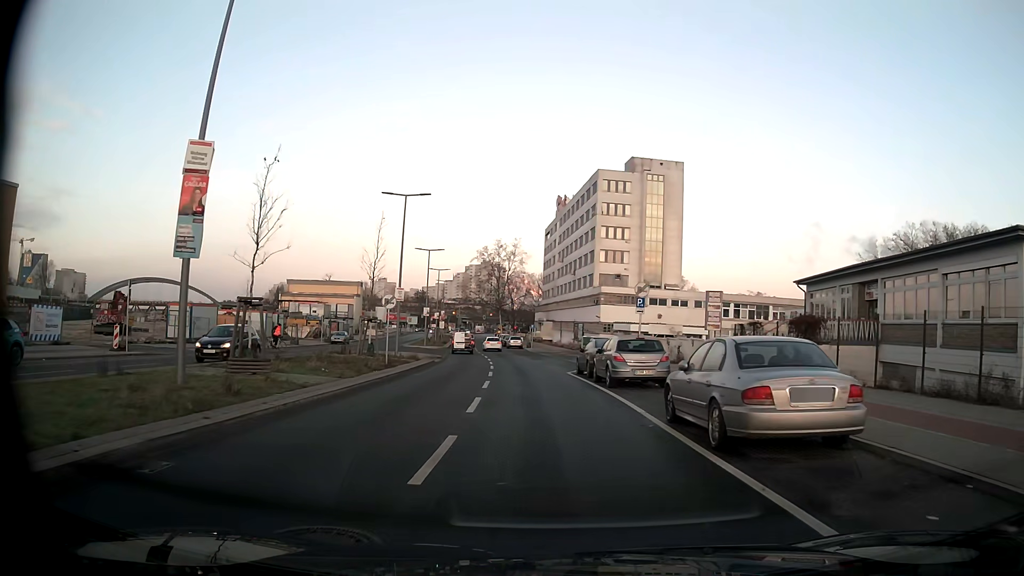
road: secondary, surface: asphalt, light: Day
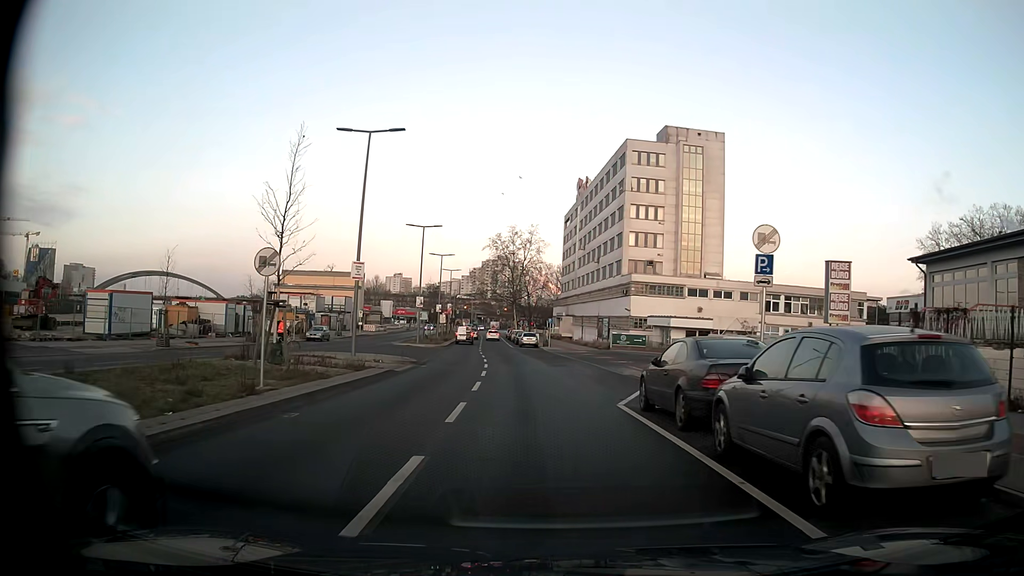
(-0.2, +13.8) m; -2°
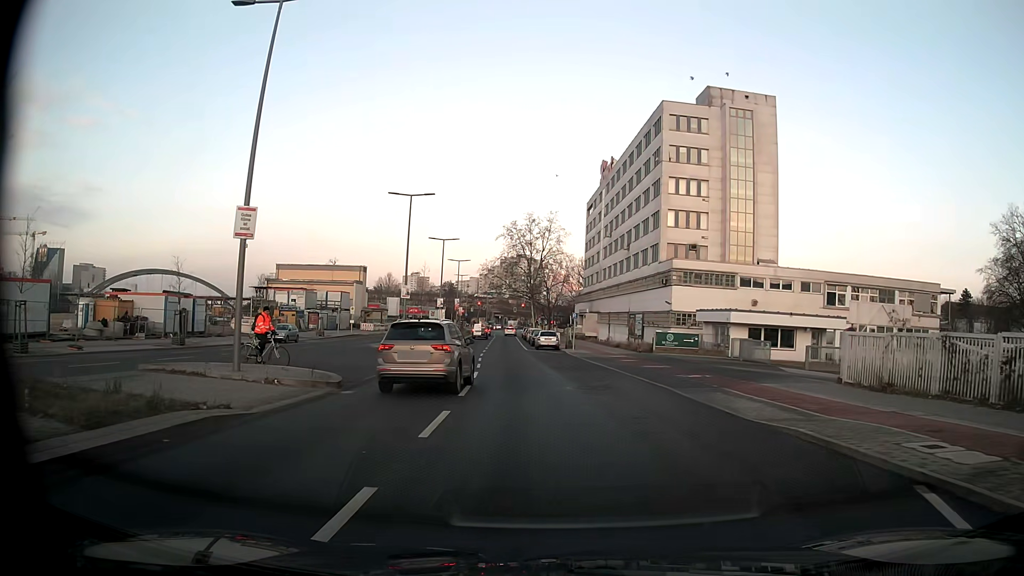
(-0.2, +13.8) m; -2°
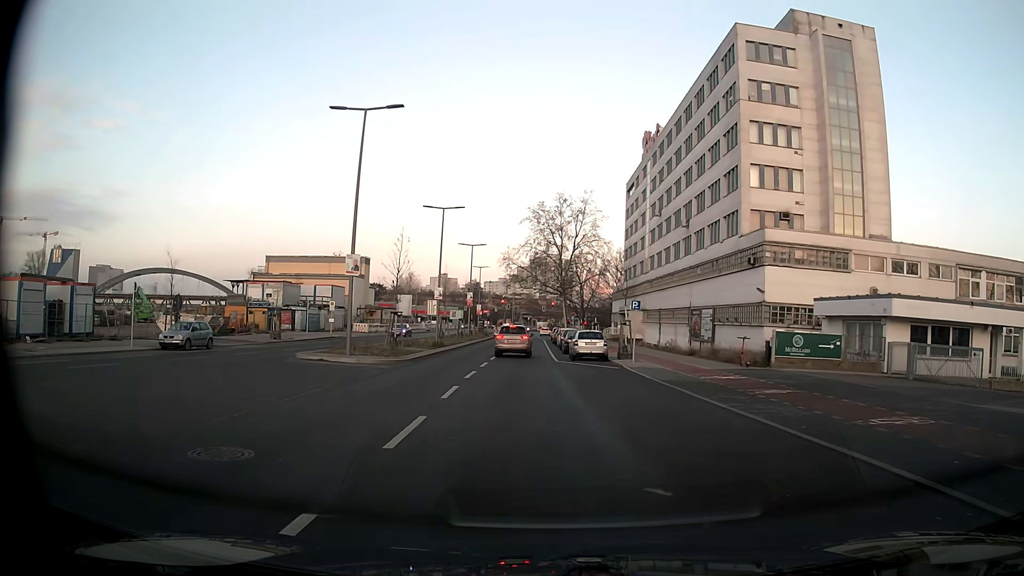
(-0.4, +19.2) m; -3°
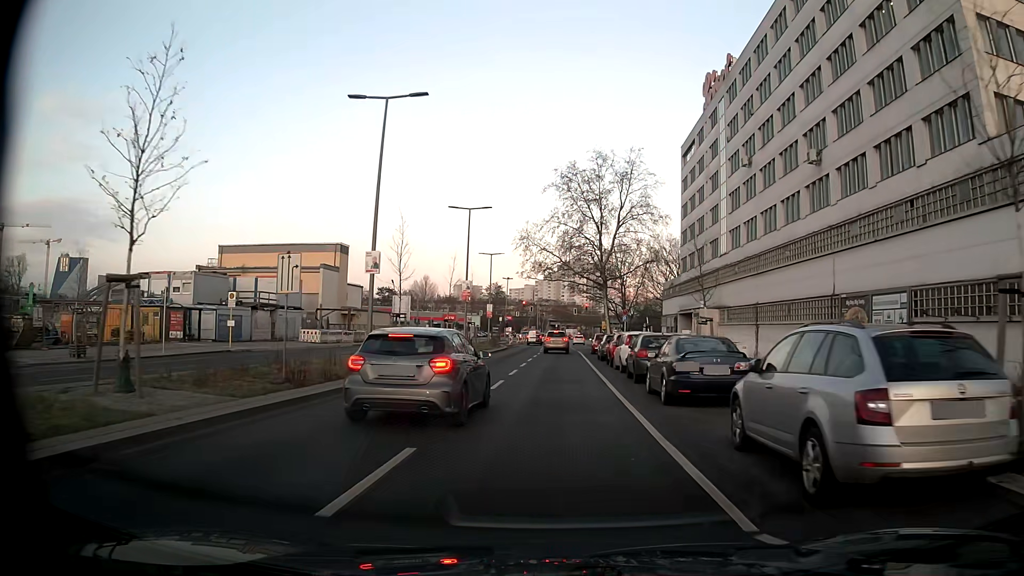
(-0.6, +27.4) m; -2°
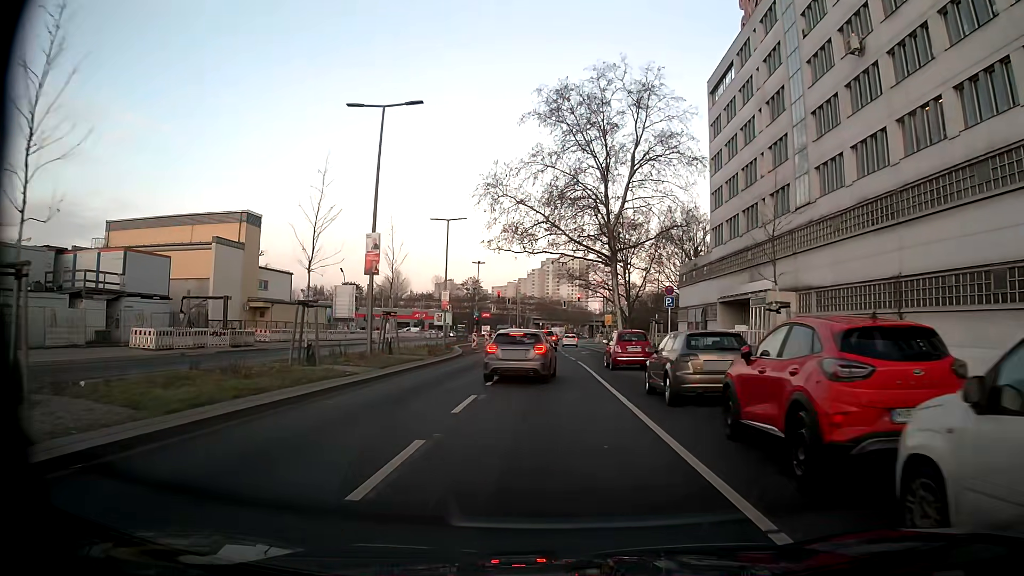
(+0.3, +23.6) m; +2°
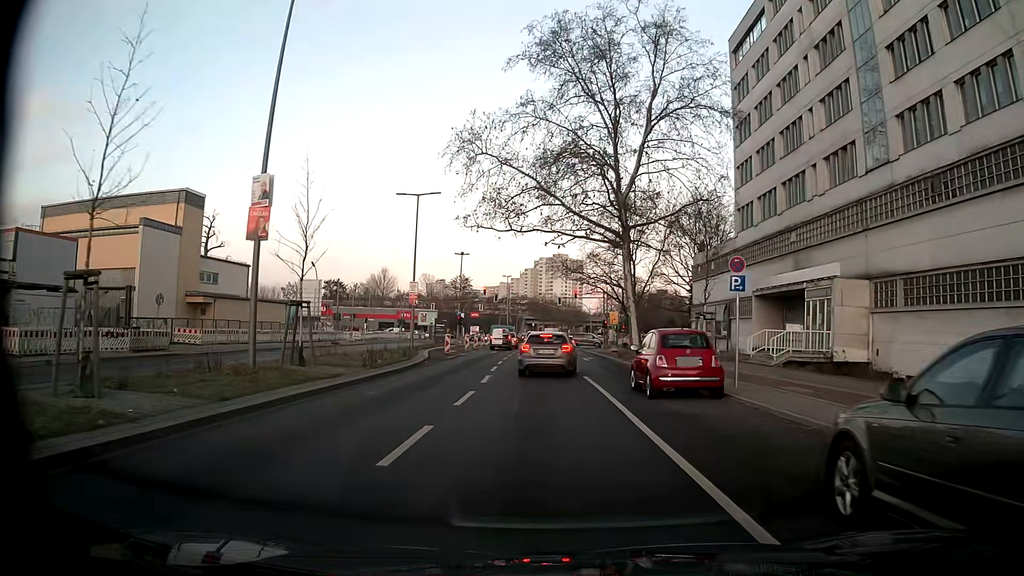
(0.0, +10.6) m; 0°
